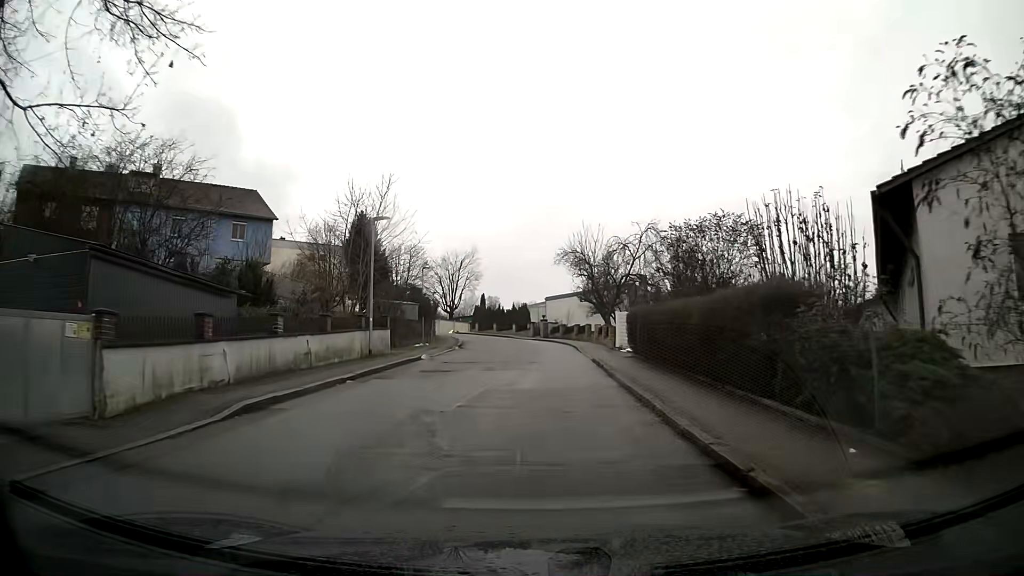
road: residential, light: Day
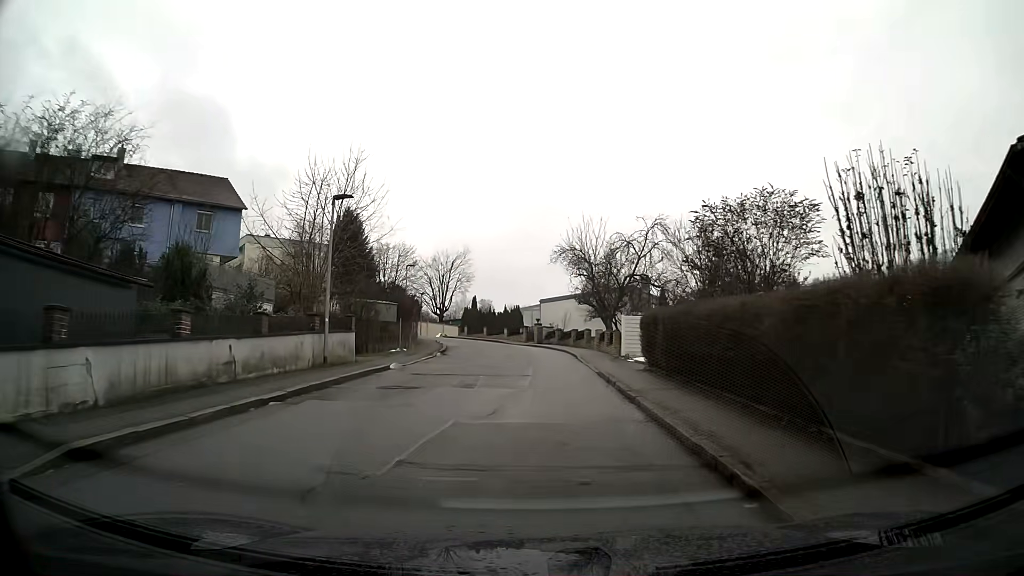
(0.0, +4.5) m; +1°
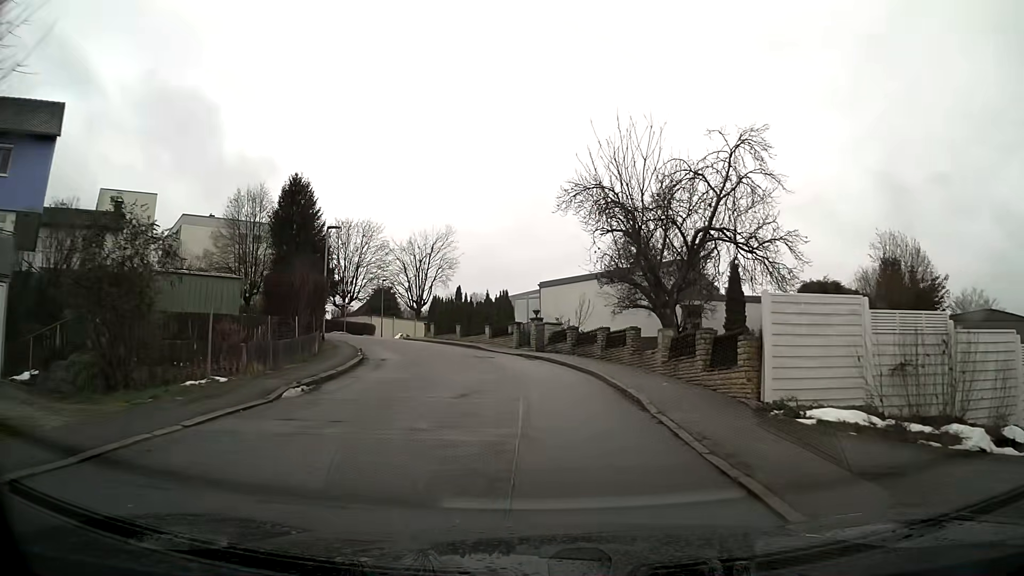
(0.0, +18.4) m; 0°
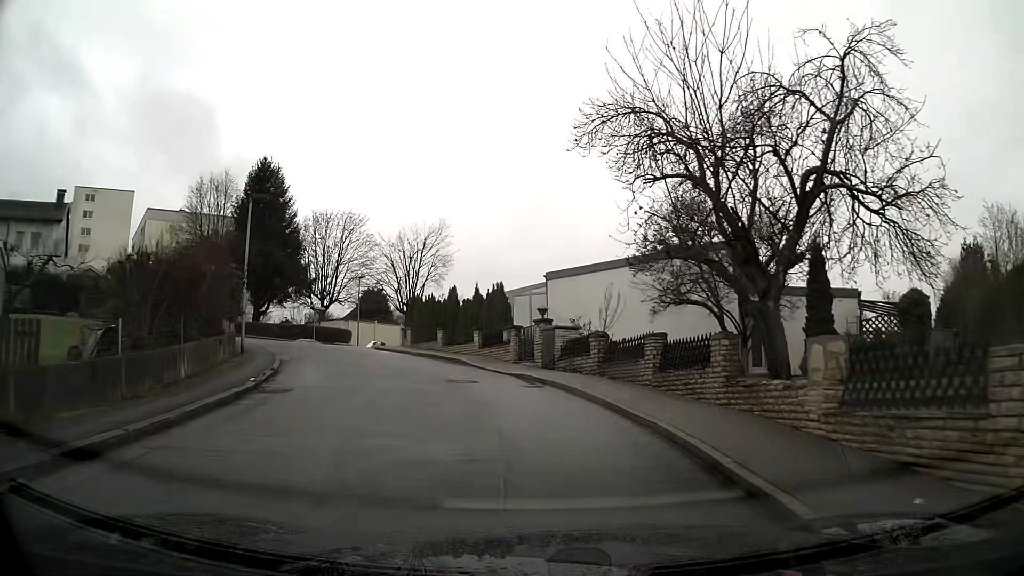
(-0.1, +9.0) m; -2°
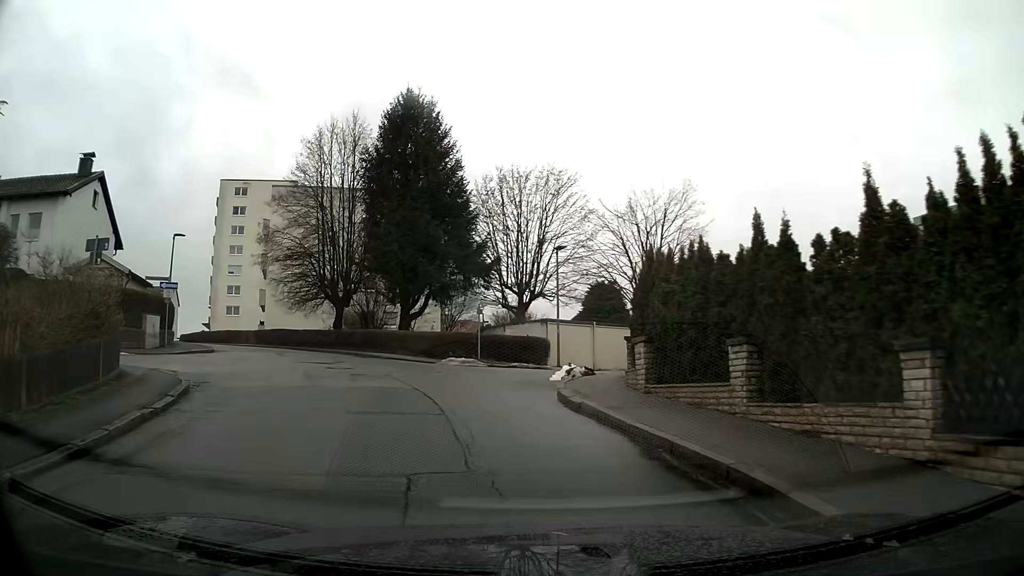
(-3.2, +19.9) m; -21°
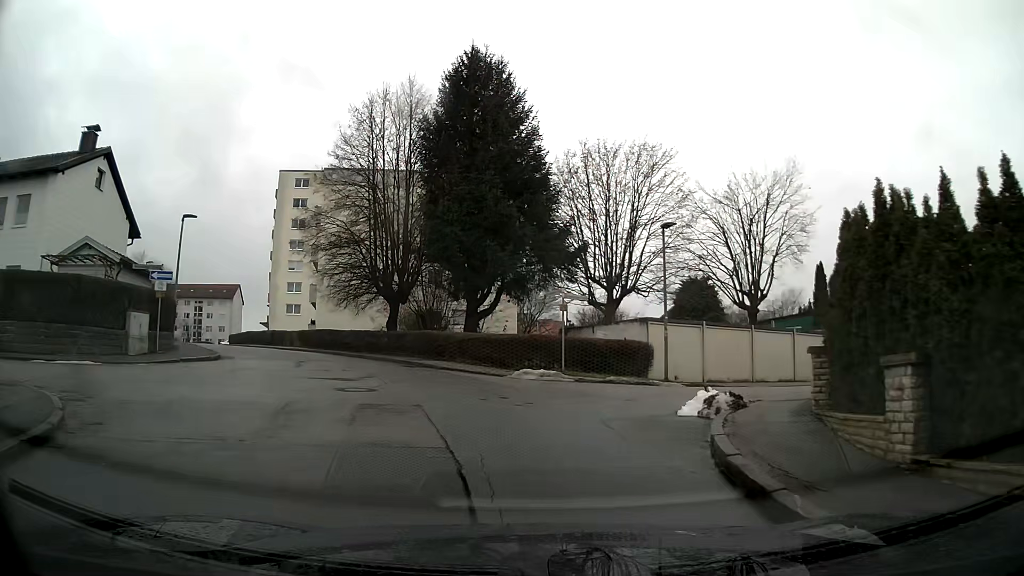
(-0.3, +6.1) m; -6°
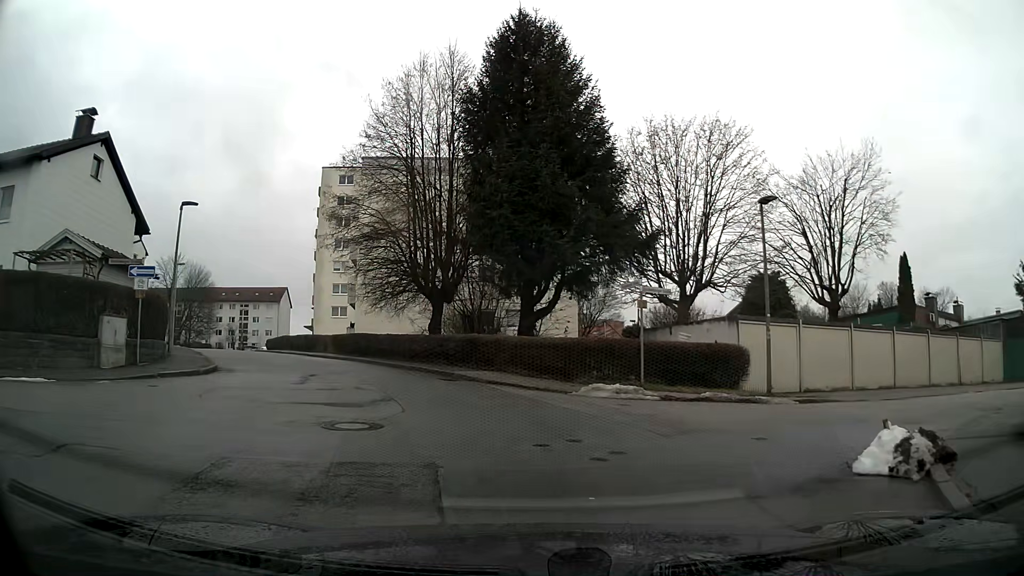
(-0.1, +4.2) m; -5°
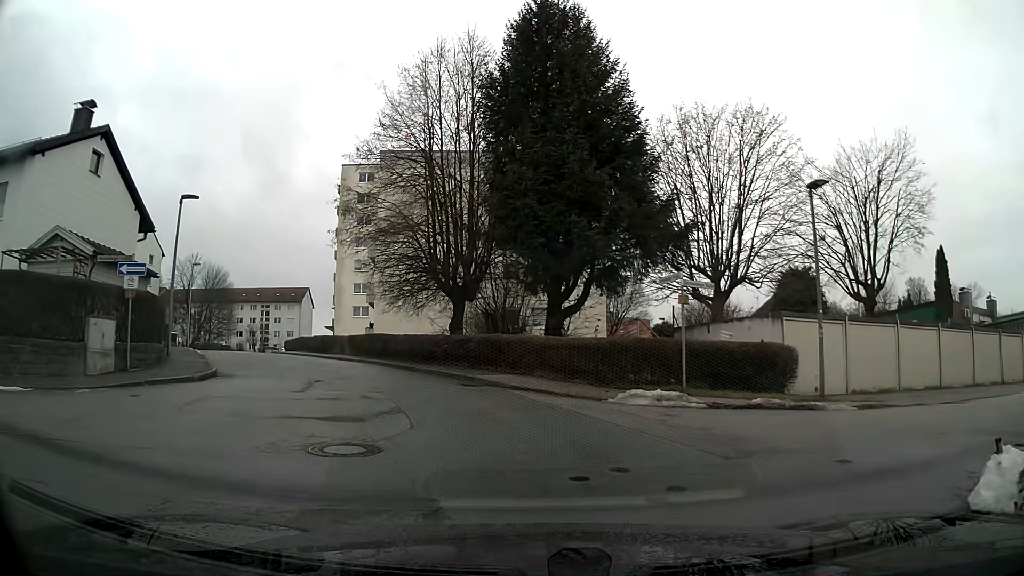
(0.0, +1.6) m; -3°
(-1, +10) (-5, +19) (-9, +28) (-14, +37) (-19, +46) (-23, +55) (-27, +64) (-30, +74) (-32, +83) (-33, +93) m
